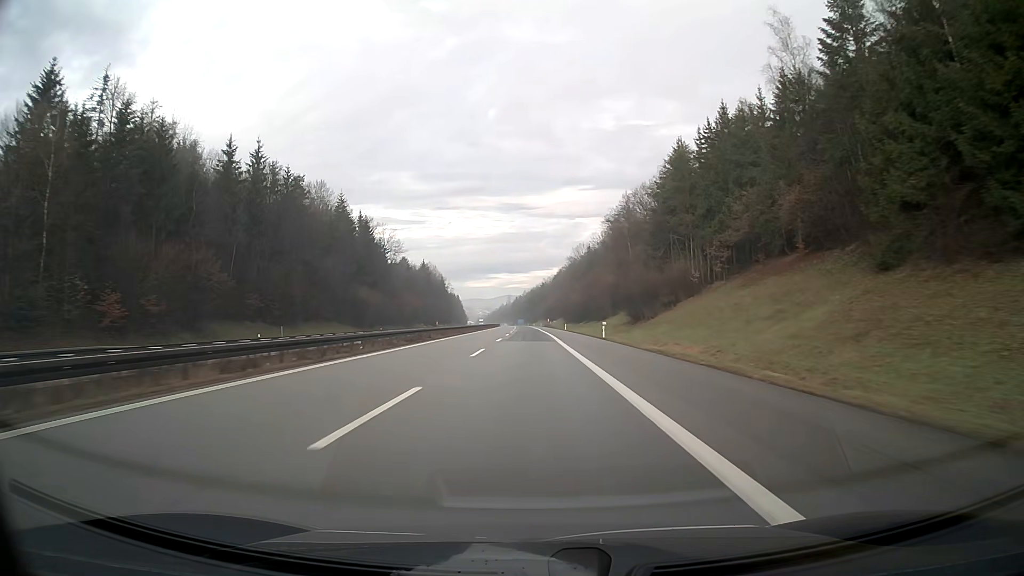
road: motorway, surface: asphalt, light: Day
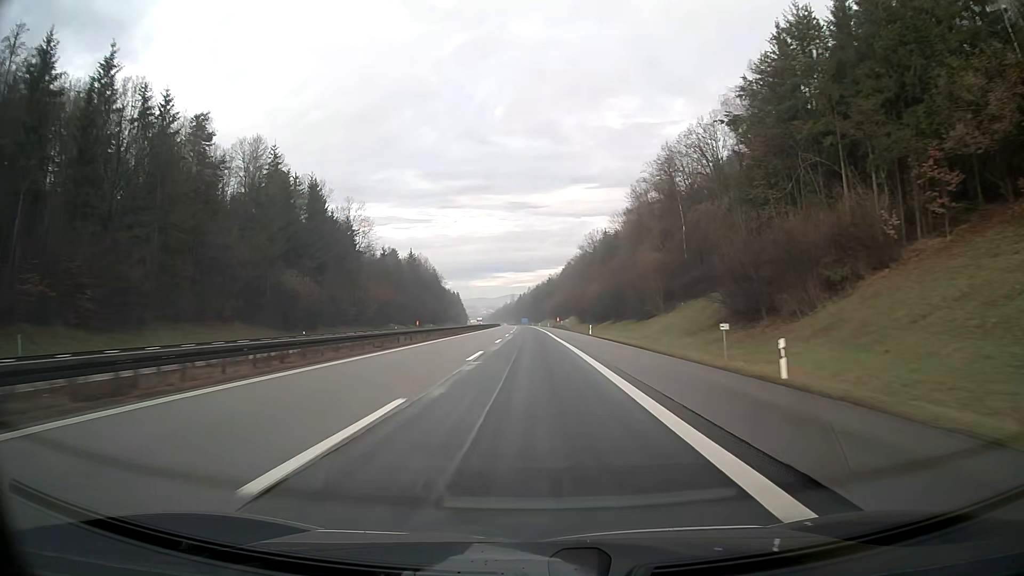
(-0.1, +38.4) m; 0°
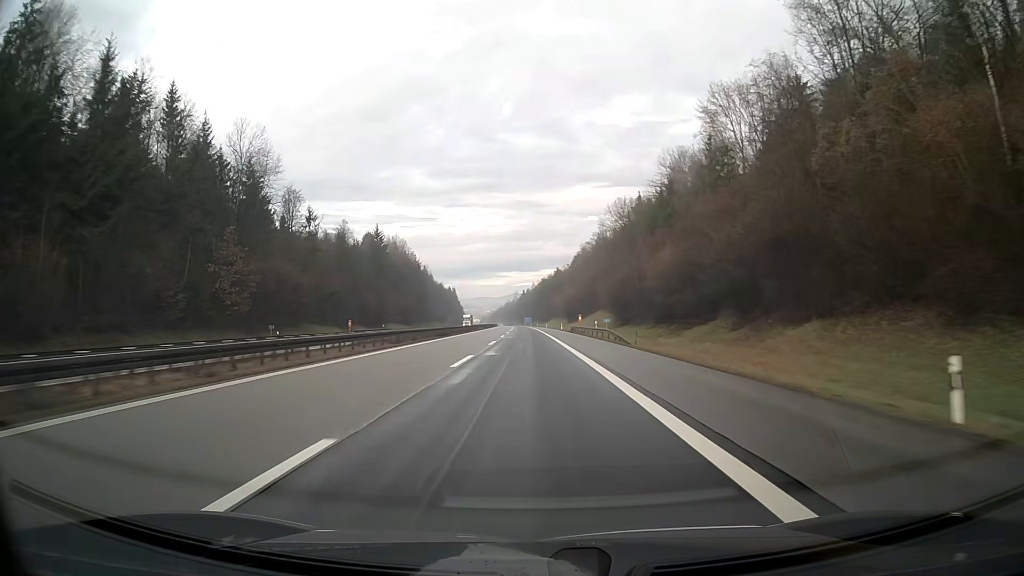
(-0.1, +57.7) m; 0°
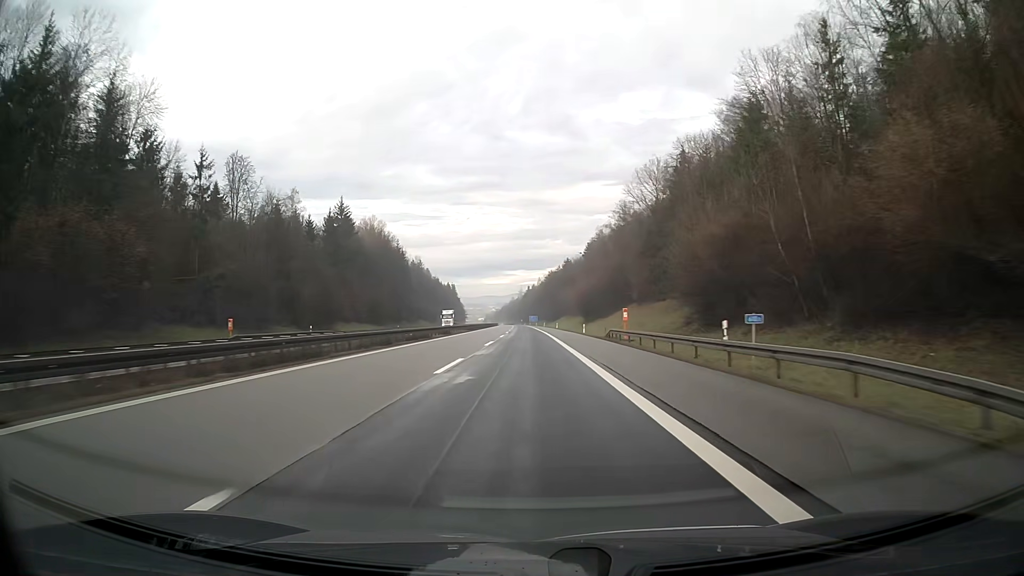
(-0.2, +38.4) m; -1°
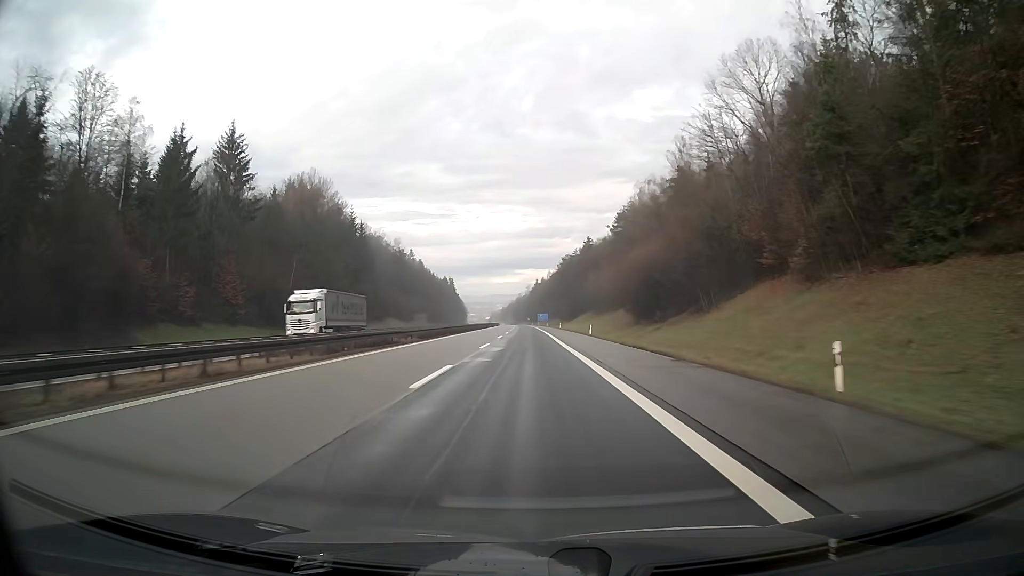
(-0.3, +57.7) m; -1°
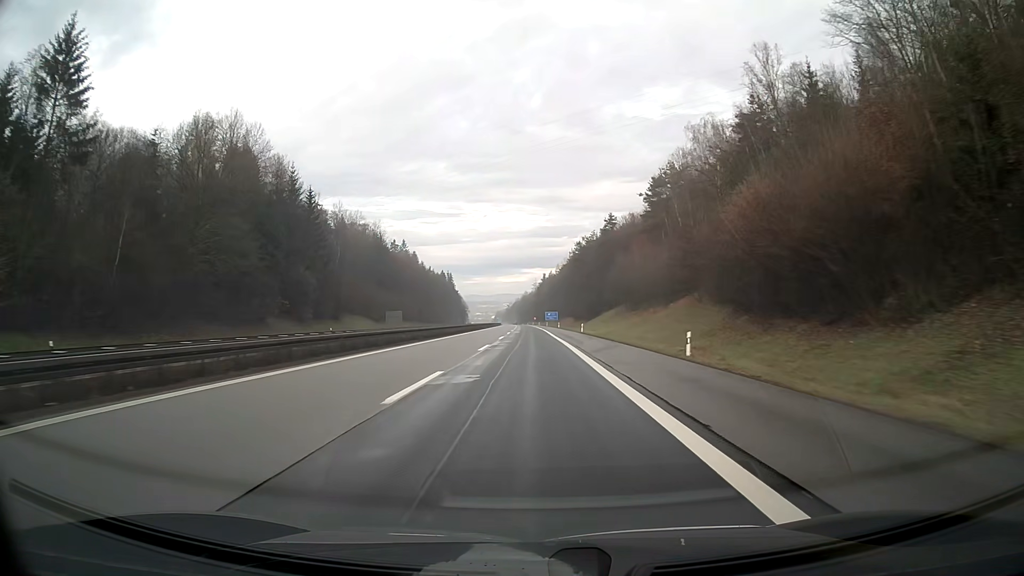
(-0.2, +38.4) m; -1°
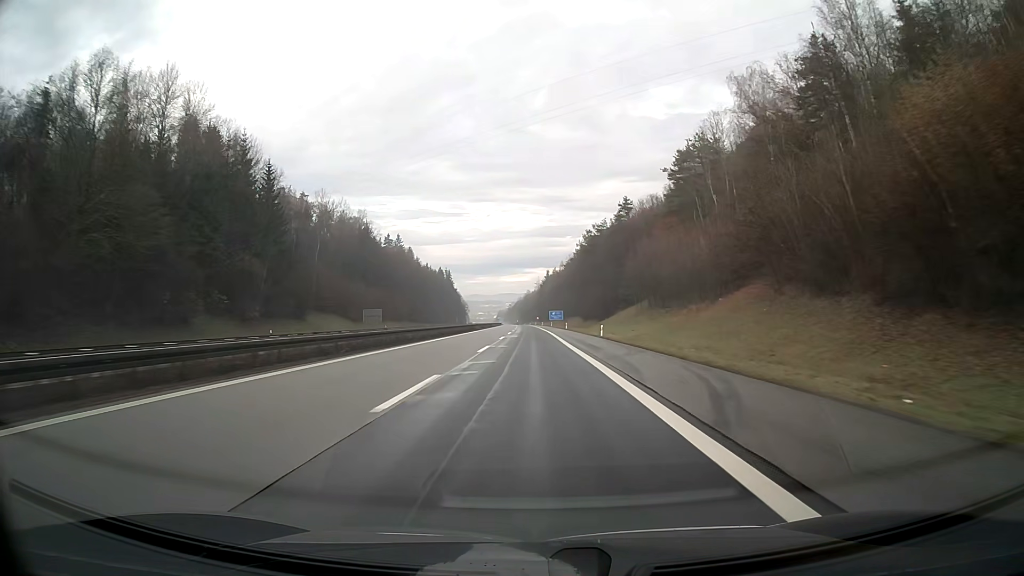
(0.0, +19.2) m; 0°
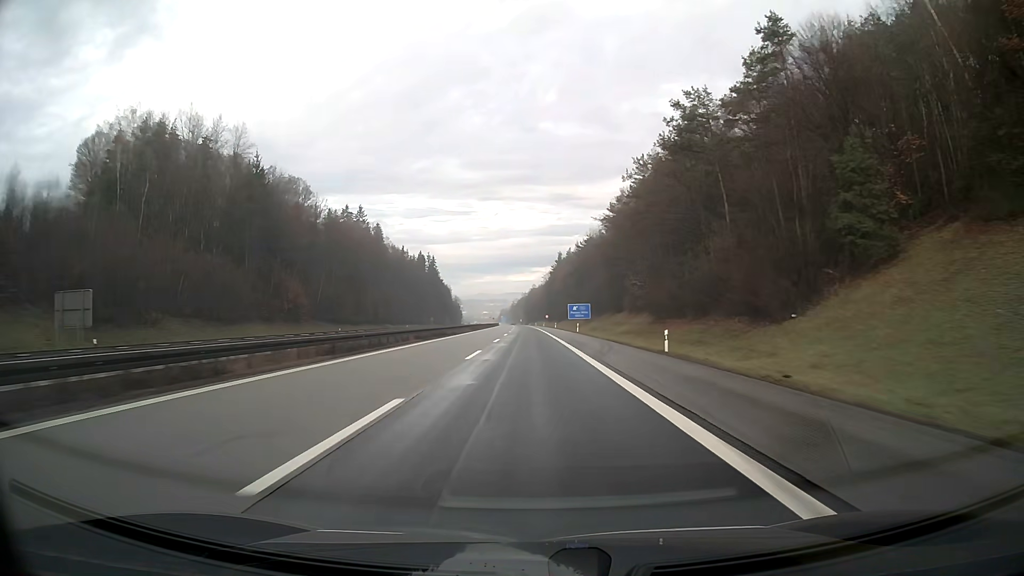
(-0.4, +76.9) m; -1°
